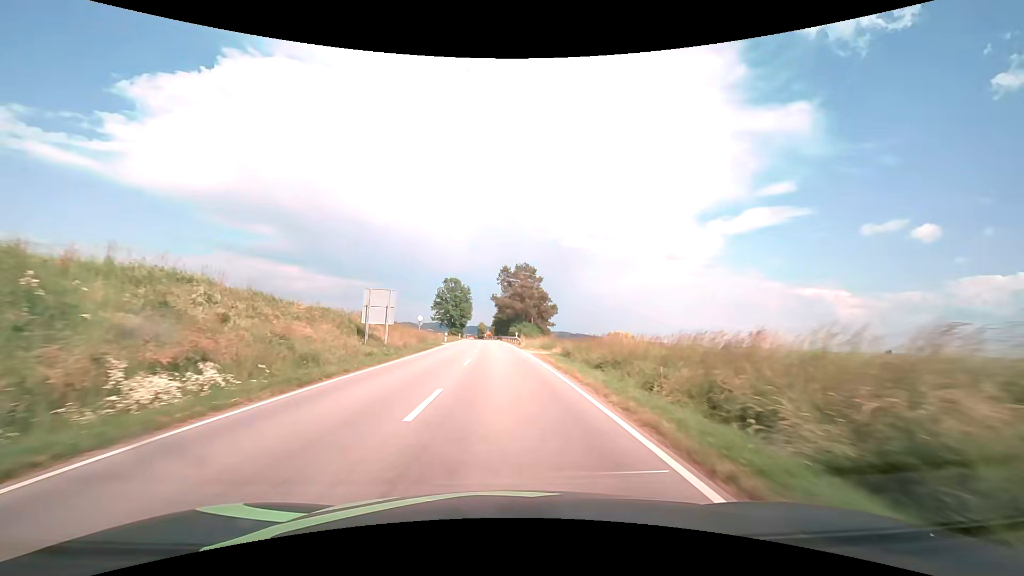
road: secondary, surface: asphalt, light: Day
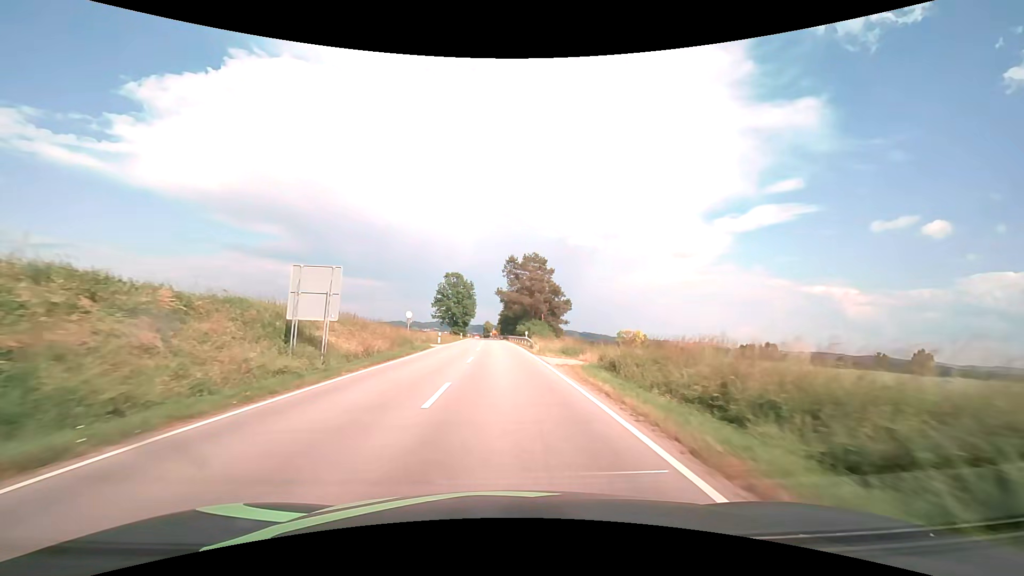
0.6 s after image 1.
(-0.1, +10.7) m; -1°
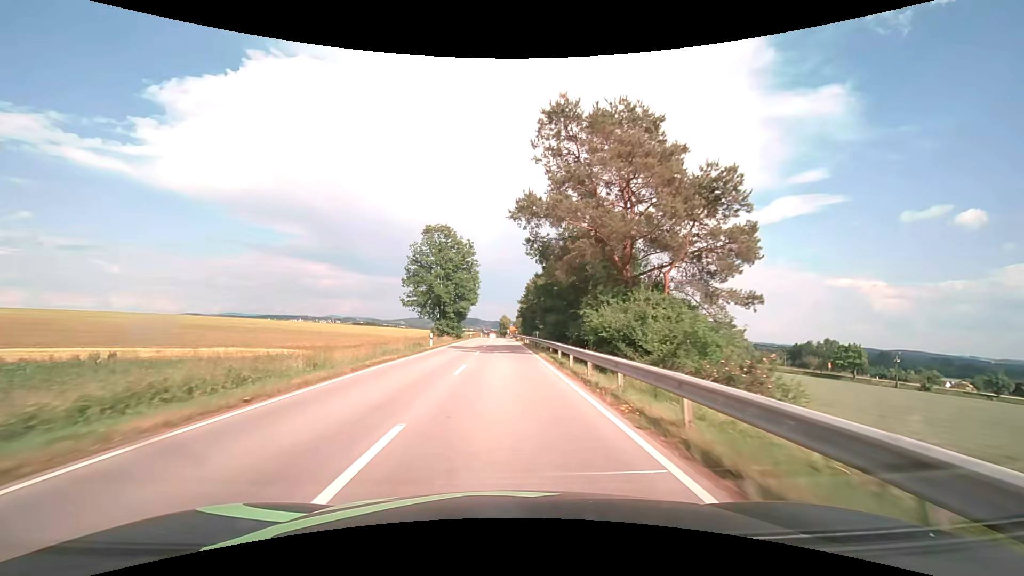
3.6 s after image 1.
(-1.0, +53.9) m; -2°
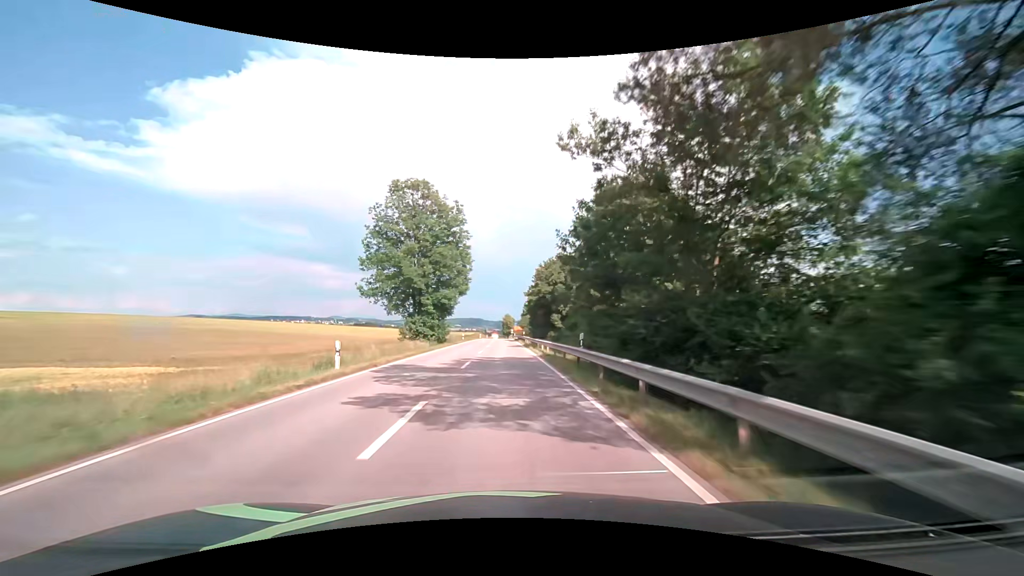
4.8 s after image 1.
(-0.1, +21.7) m; -1°
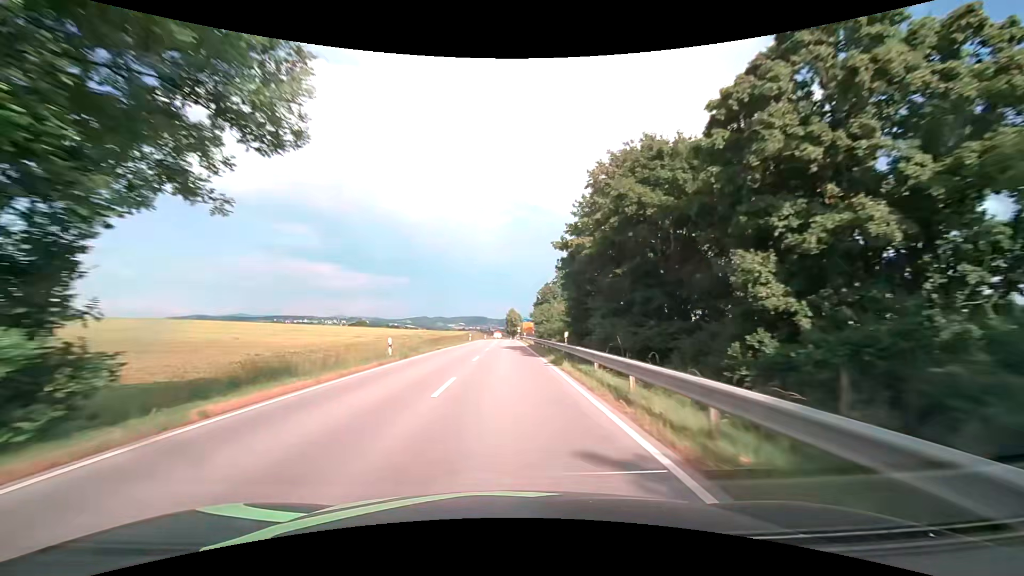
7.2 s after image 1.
(+0.1, +43.4) m; 0°
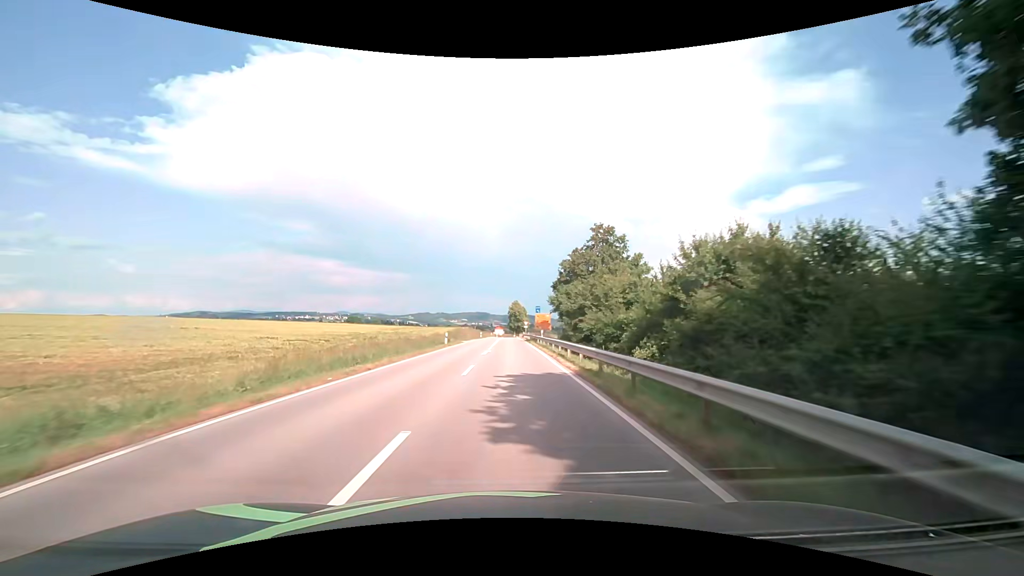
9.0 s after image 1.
(-0.2, +31.4) m; 0°
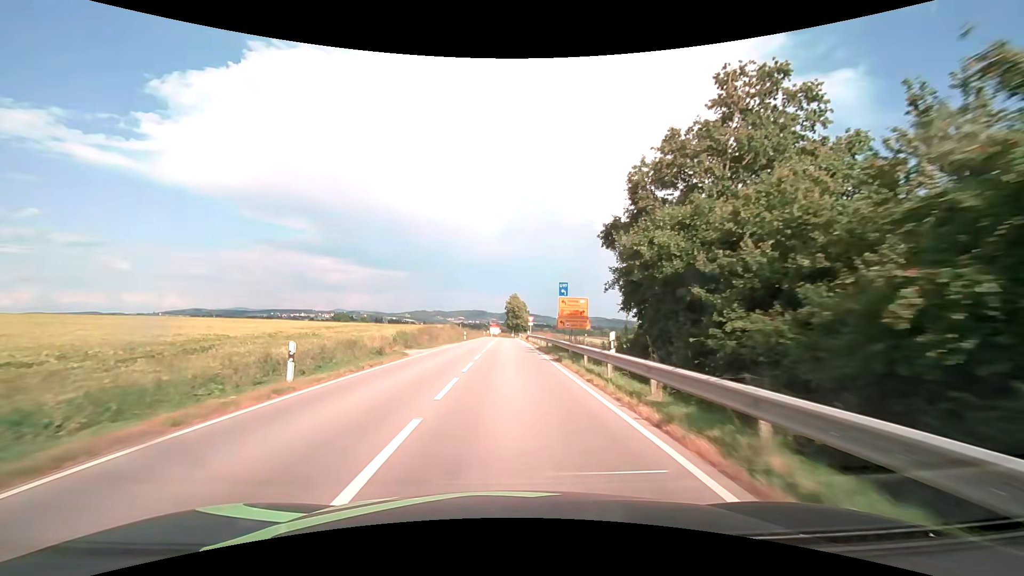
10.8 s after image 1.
(+0.1, +29.4) m; 0°
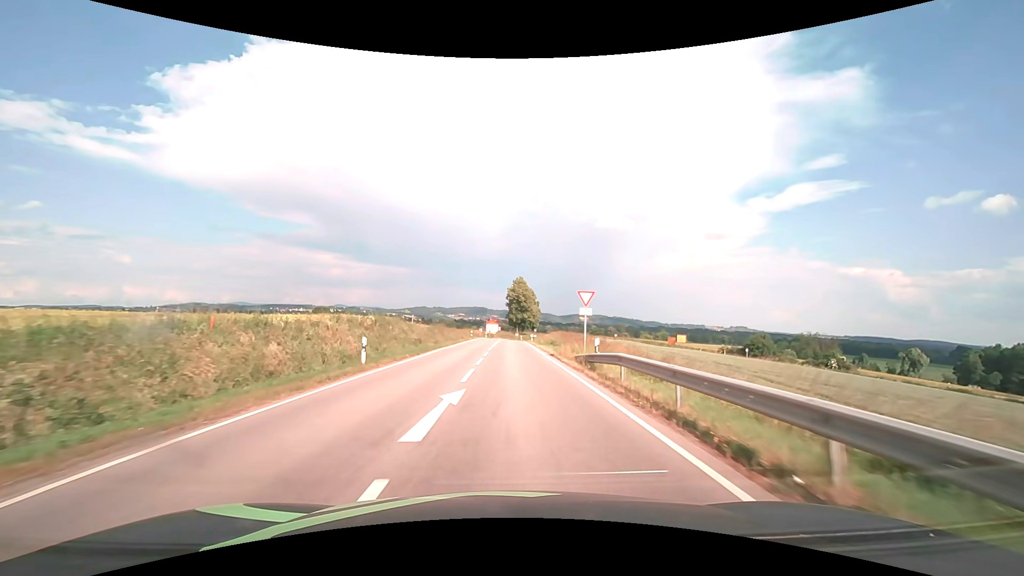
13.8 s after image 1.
(-0.3, +44.8) m; 0°
(0, +10) (0, +20) (0, +30) (0, +40) (0, +50) (0, +60) (+1, +70) (+1, +80) (+3, +90) (+6, +99) m
